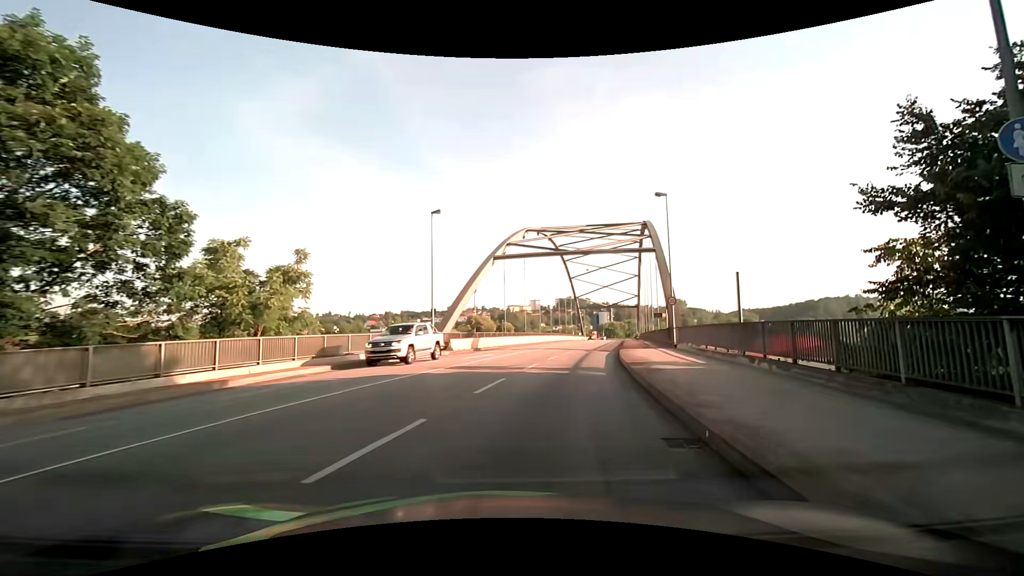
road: primary_link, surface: asphalt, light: Day
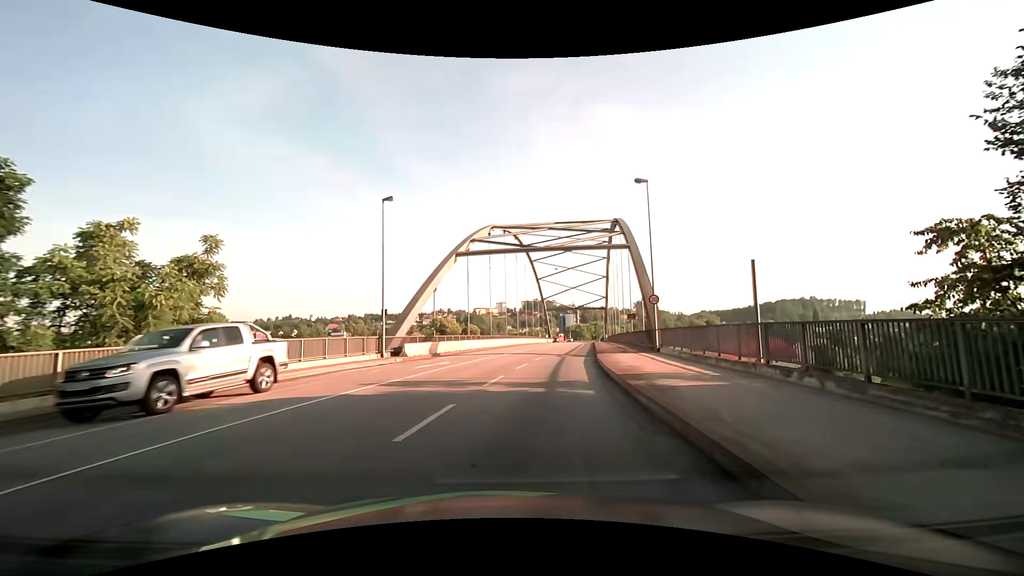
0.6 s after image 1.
(+0.1, +4.2) m; +3°
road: primary
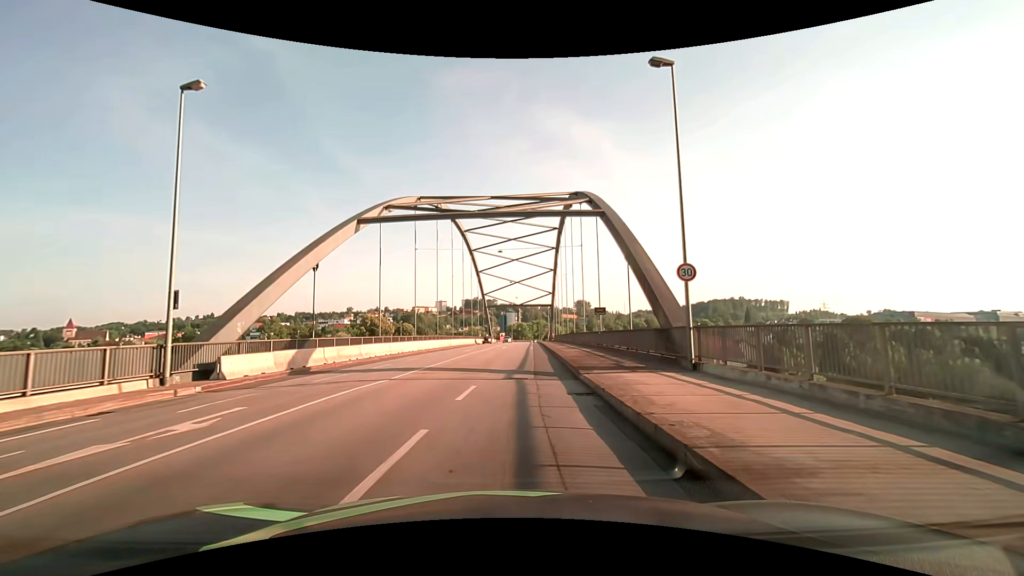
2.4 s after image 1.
(+1.0, +14.2) m; +7°
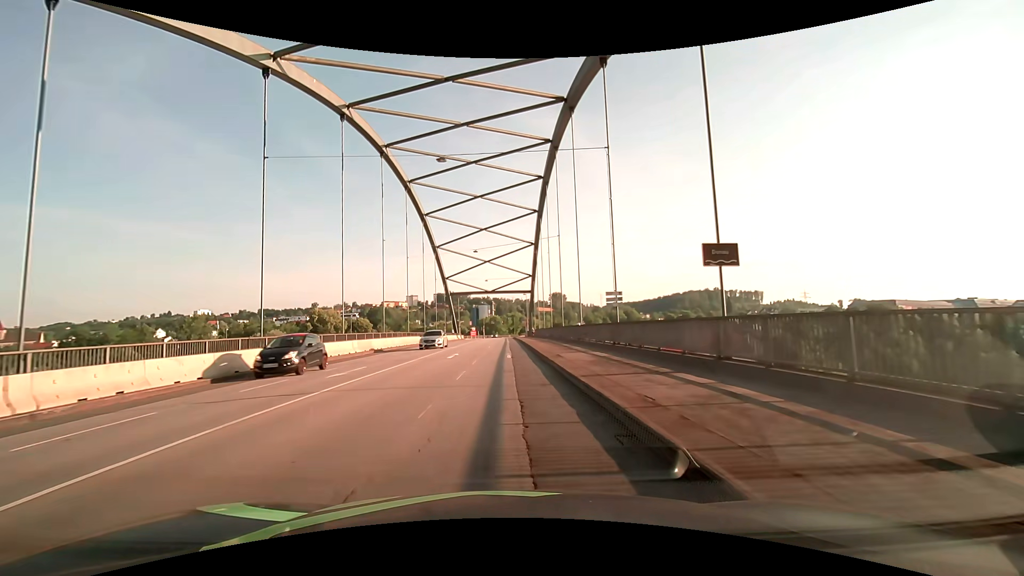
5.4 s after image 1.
(+1.3, +26.7) m; +3°
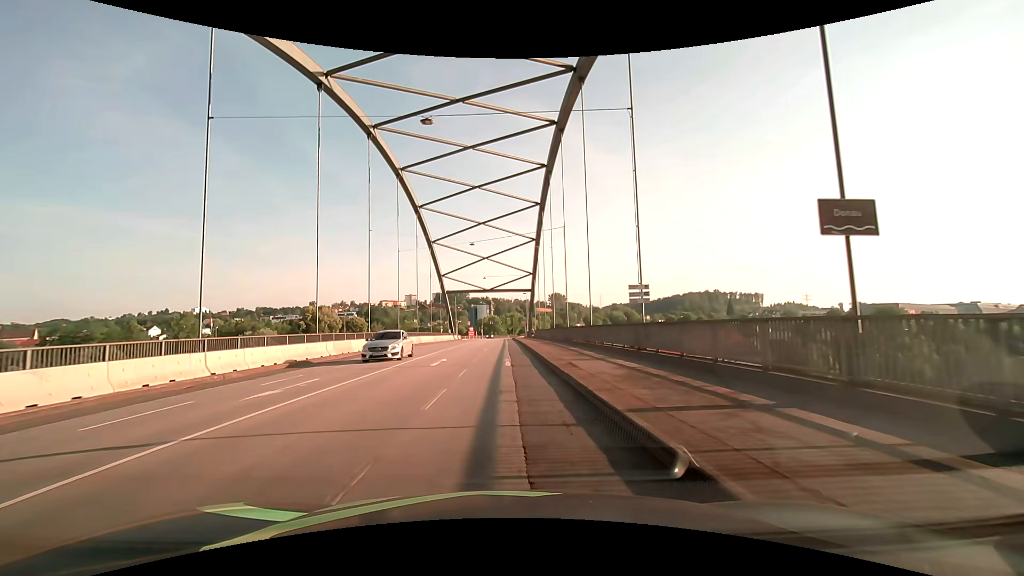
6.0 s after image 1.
(0.0, +4.7) m; 0°
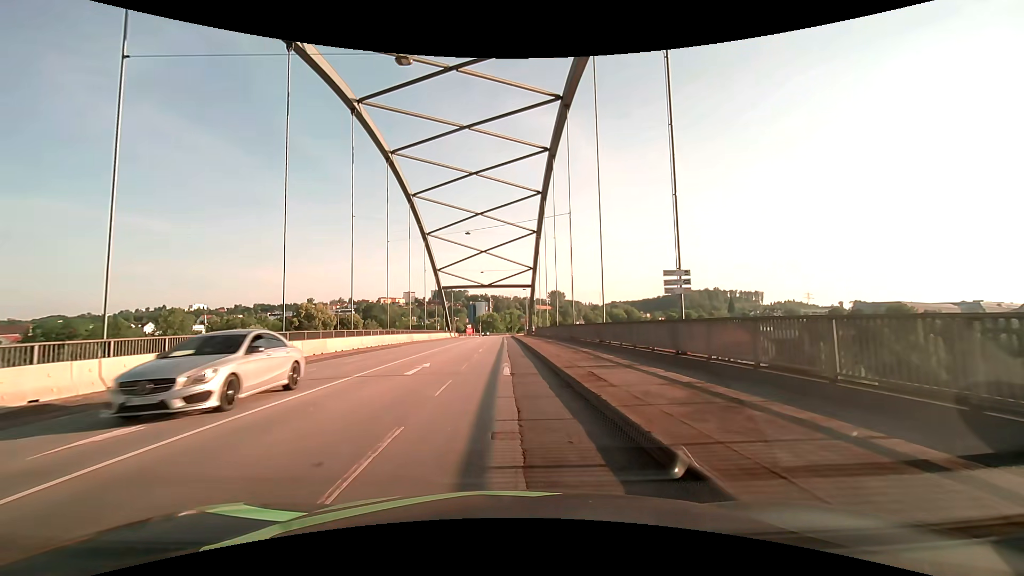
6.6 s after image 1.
(0.0, +4.5) m; +1°
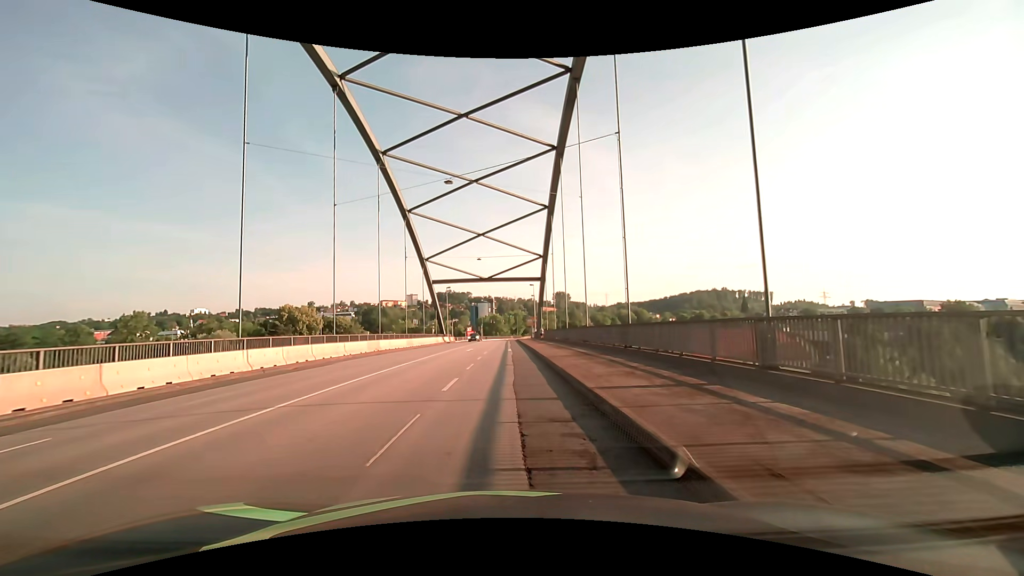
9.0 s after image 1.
(-0.3, +16.8) m; -2°
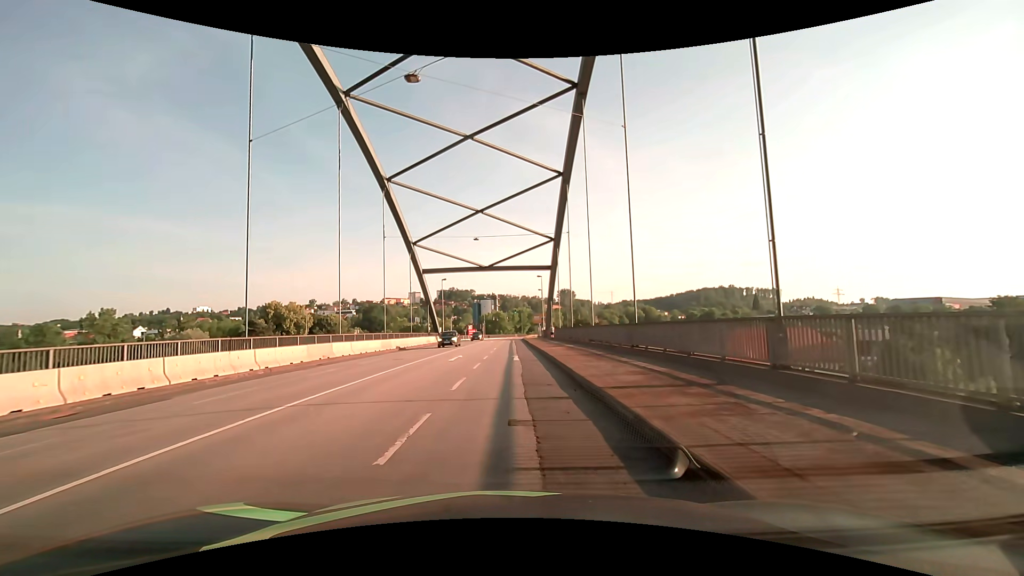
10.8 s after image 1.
(+0.1, +12.1) m; 0°
(0, +10) (0, +20) (0, +30) (0, +40) (0, +50) (0, +60) (0, +70) (0, +80) (0, +90) (0, +100) m
